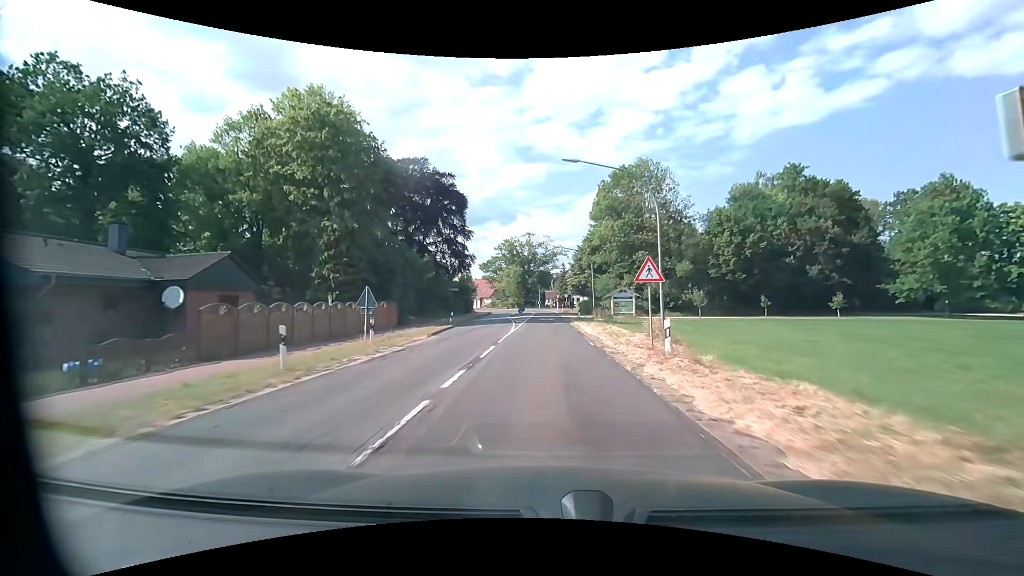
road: secondary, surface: asphalt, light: Day
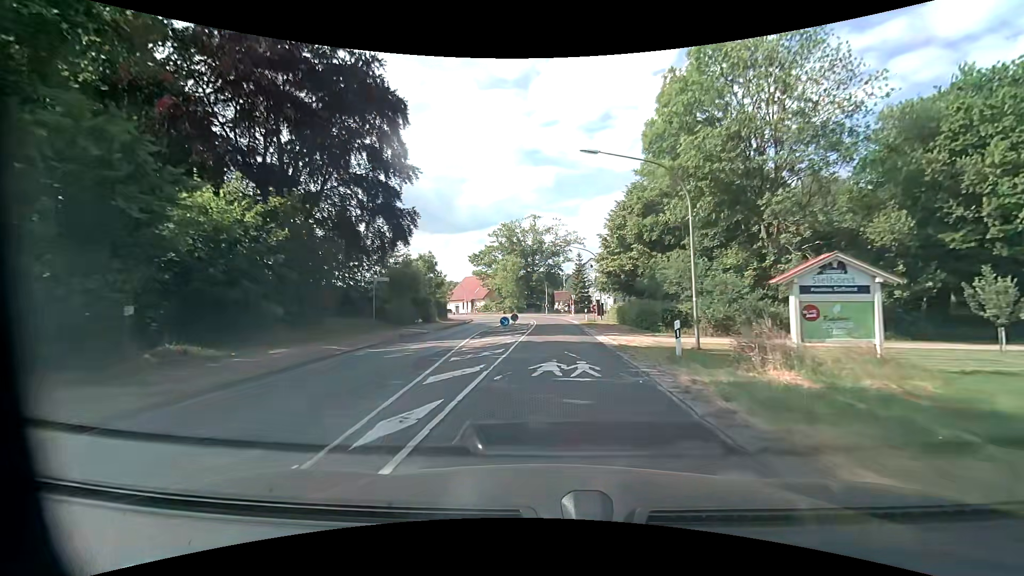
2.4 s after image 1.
(0.0, +32.1) m; -1°
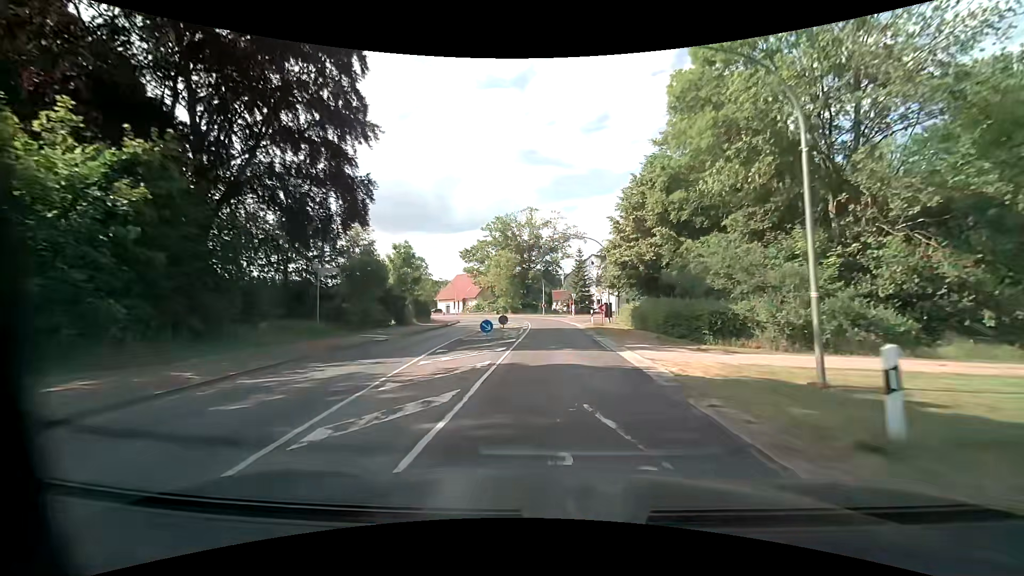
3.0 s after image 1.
(0.0, +8.1) m; 0°
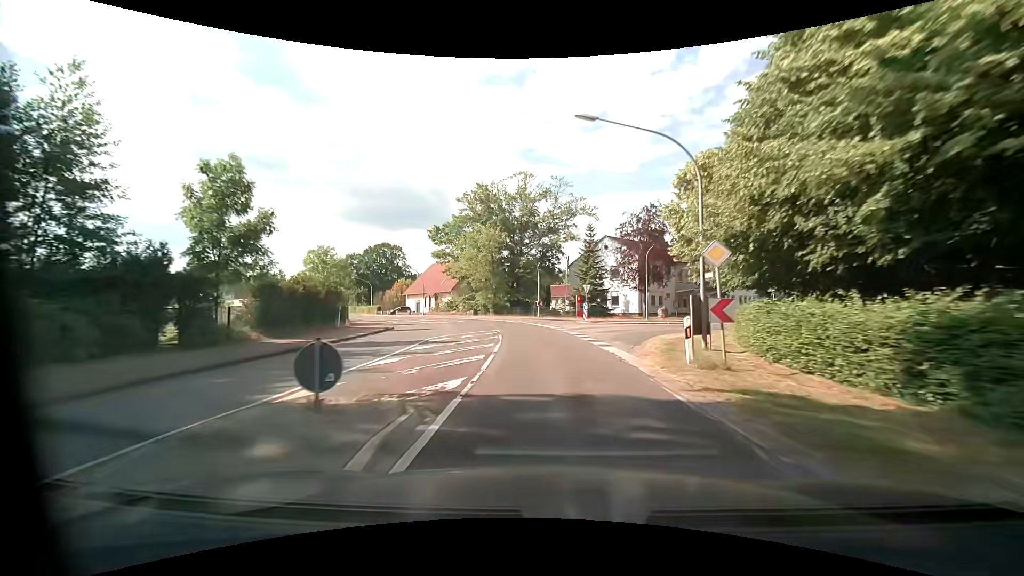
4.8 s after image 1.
(+0.3, +24.7) m; +1°
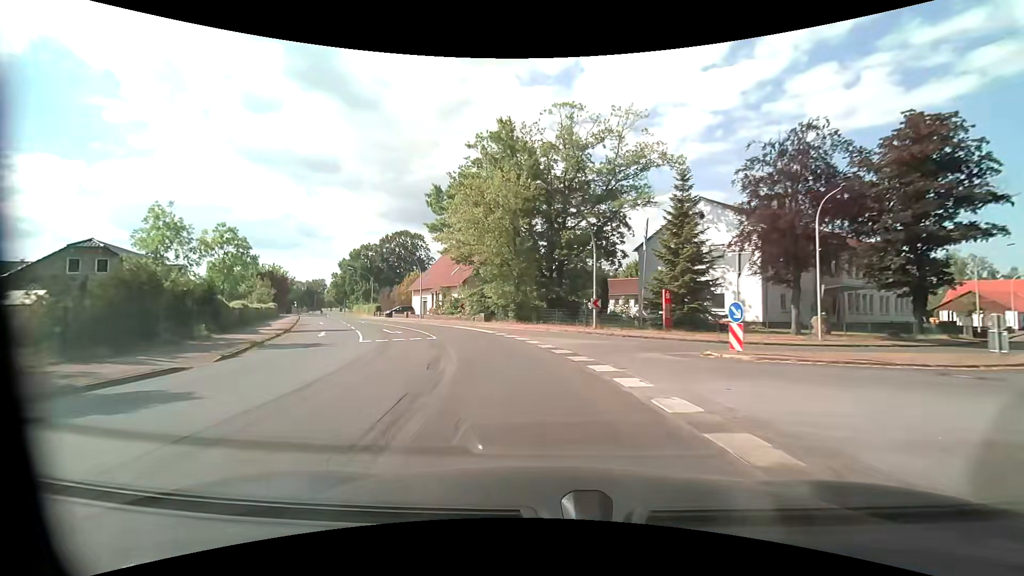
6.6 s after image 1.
(-0.8, +24.9) m; -6°
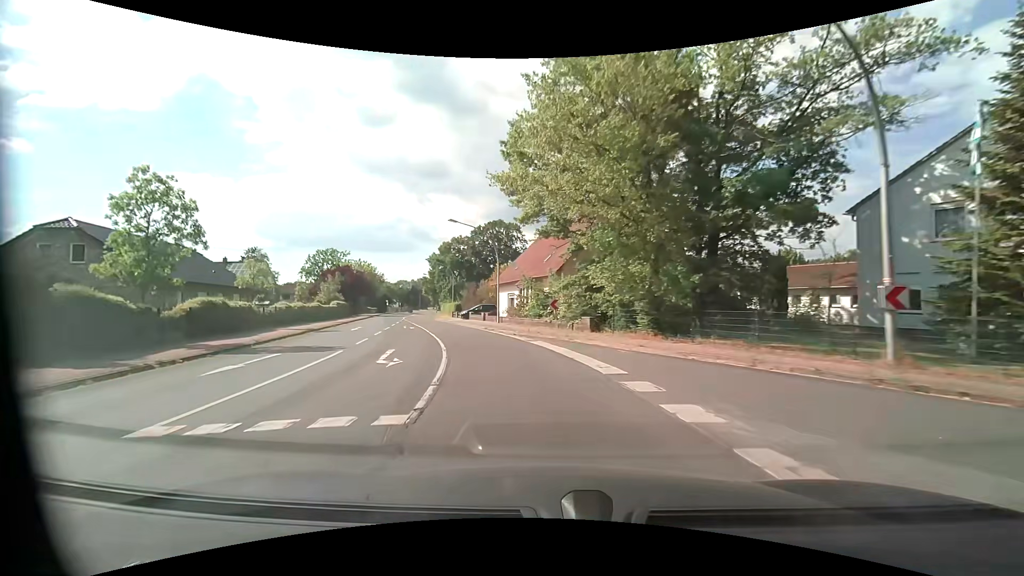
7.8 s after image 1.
(-1.6, +16.5) m; -11°
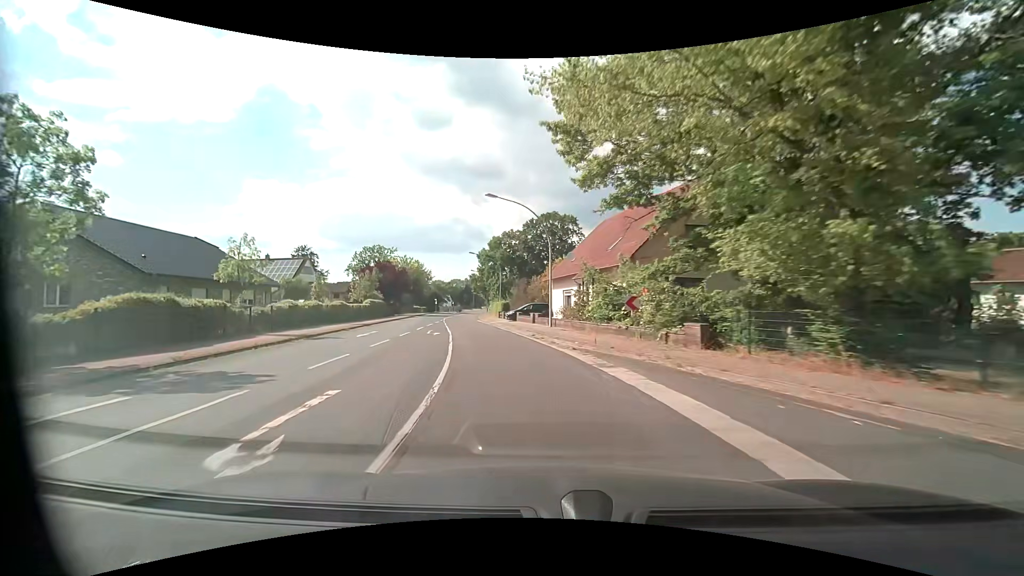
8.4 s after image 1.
(-0.6, +8.3) m; -7°
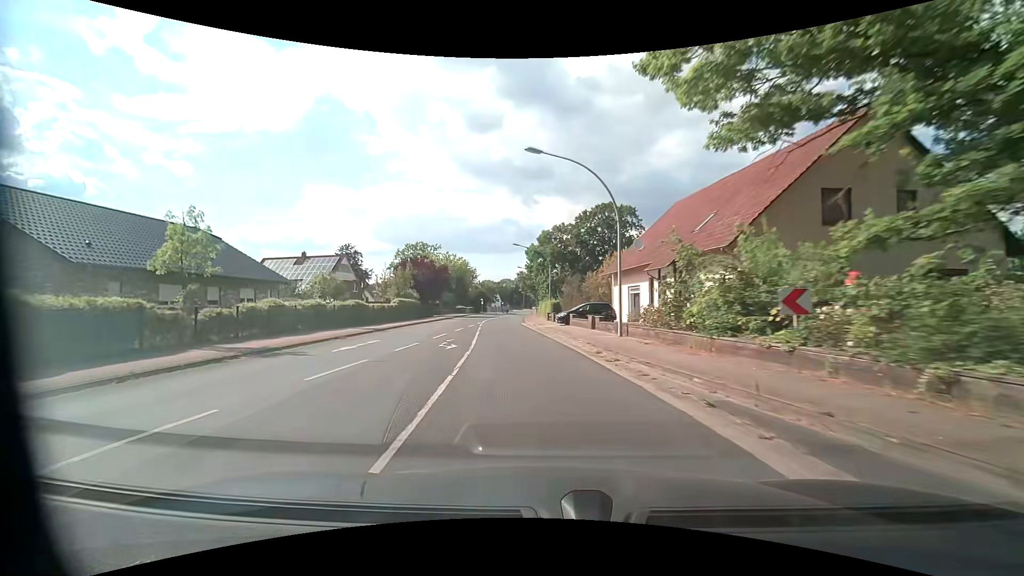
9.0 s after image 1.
(-0.4, +8.3) m; -5°
(-1, +10) (-2, +20) (-3, +30) (-4, +40) (-4, +50) (-5, +60) (-5, +70) (-5, +80) (-6, +90) (-6, +100) m
